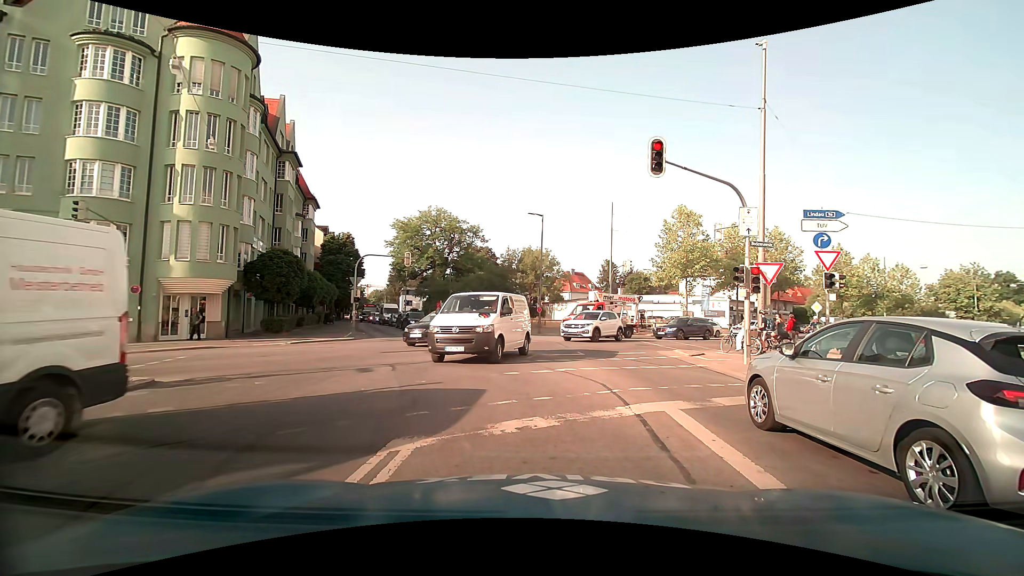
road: primary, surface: asphalt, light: Day
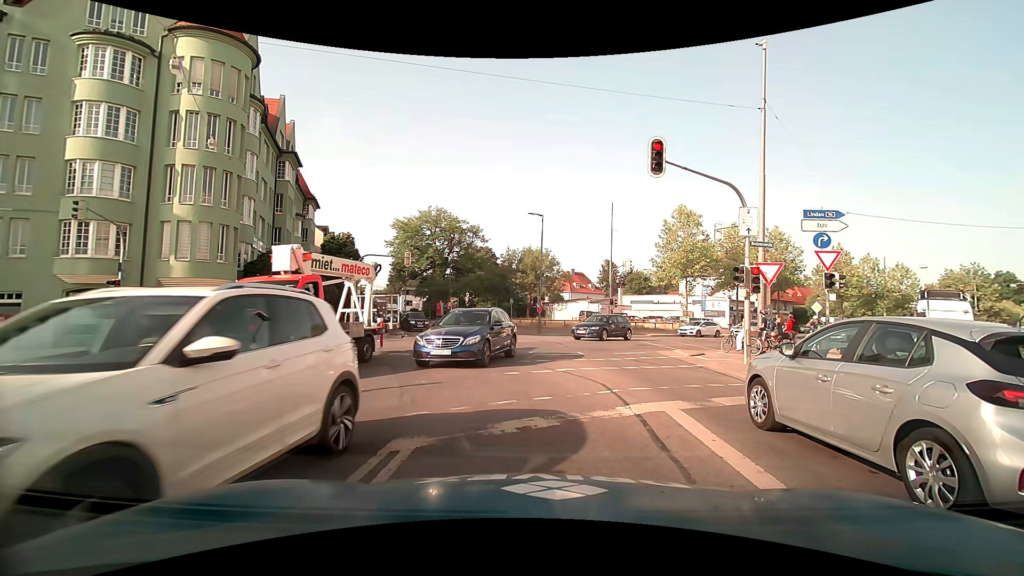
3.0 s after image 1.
(0.0, 0.0) m; 0°
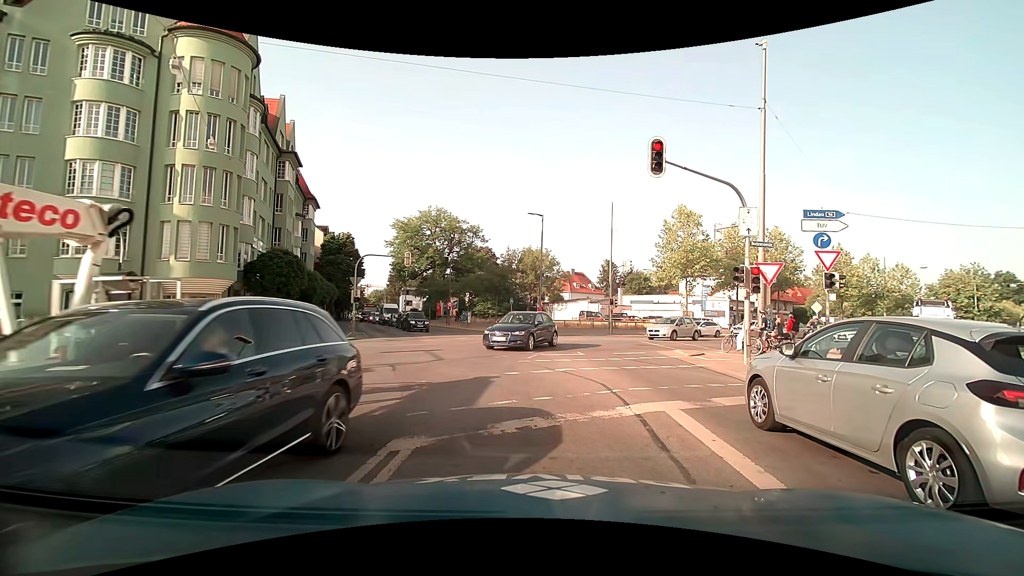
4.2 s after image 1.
(0.0, 0.0) m; 0°
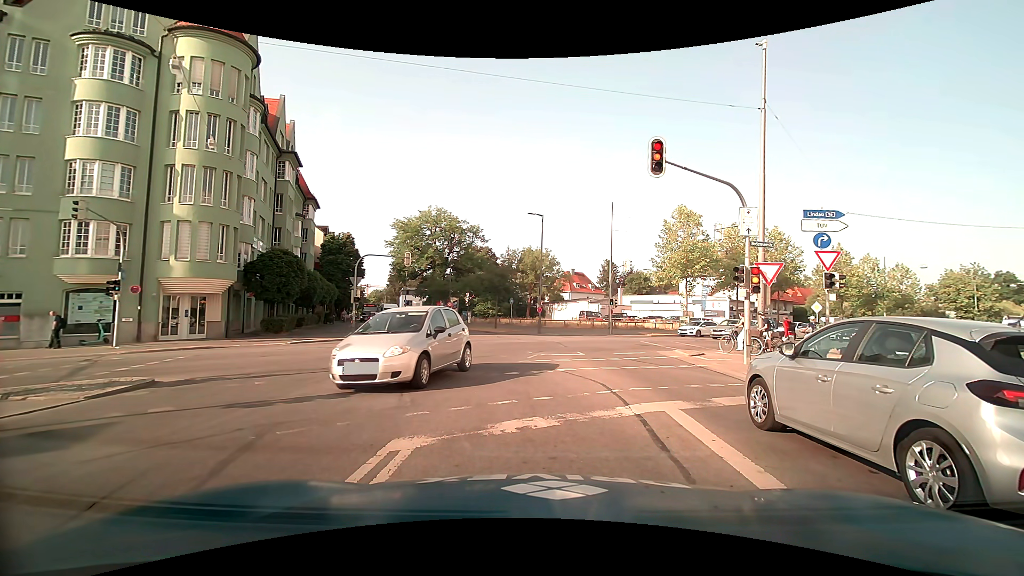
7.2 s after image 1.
(0.0, 0.0) m; 0°
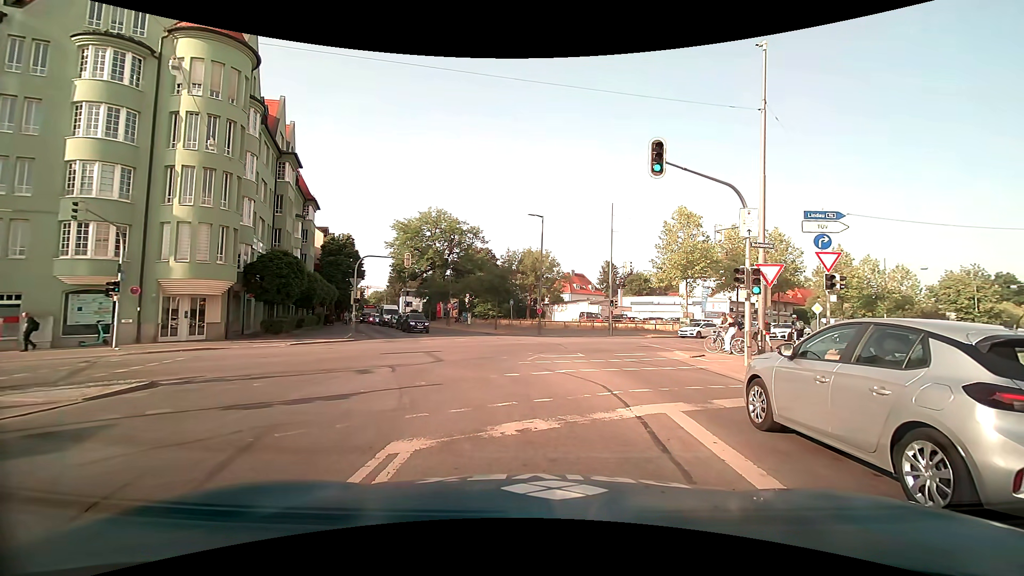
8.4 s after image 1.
(0.0, 0.0) m; 0°
